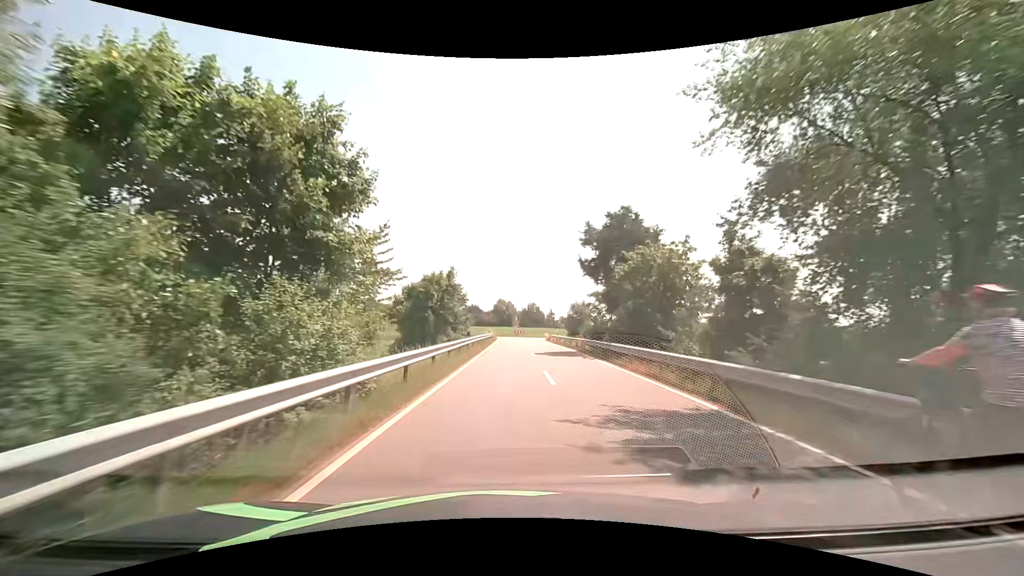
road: tertiary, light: Day
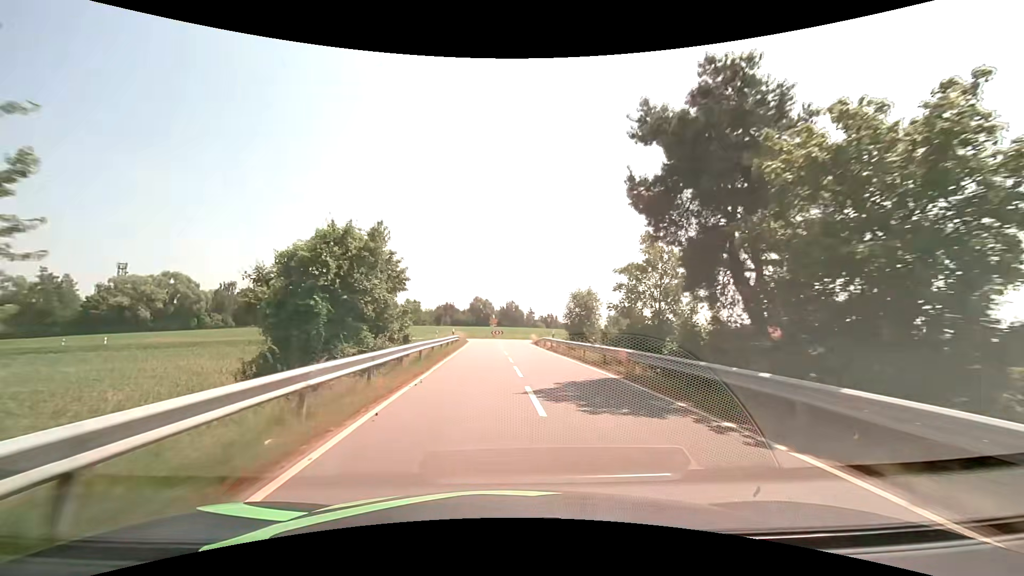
(+0.4, +16.3) m; +3°
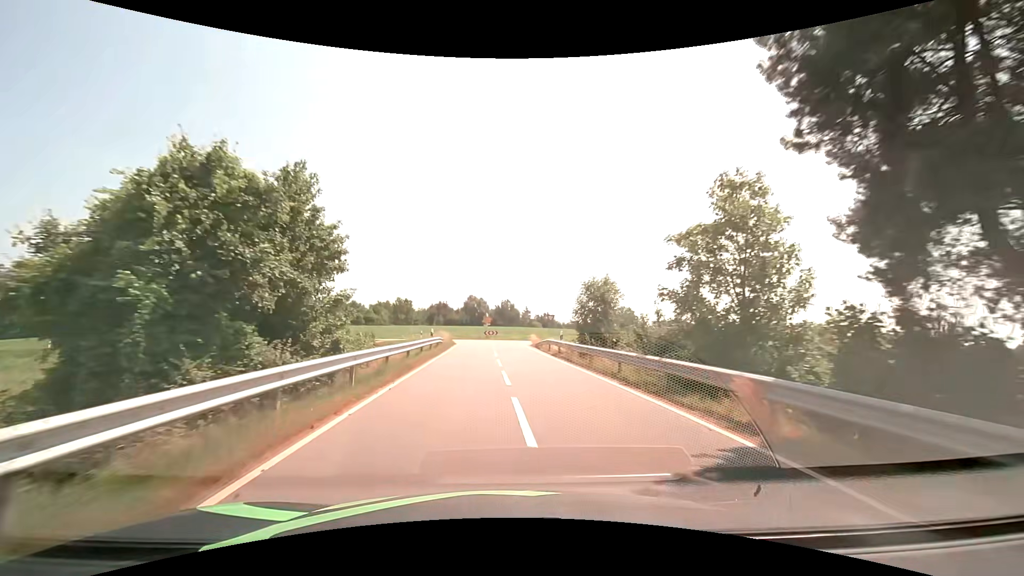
(0.0, +8.0) m; 0°
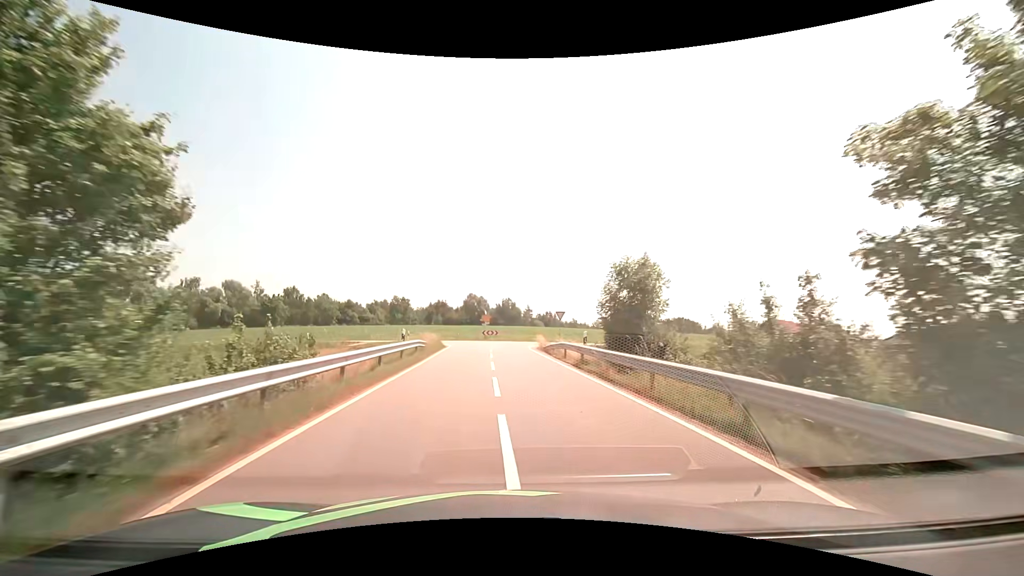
(0.0, +7.8) m; 0°
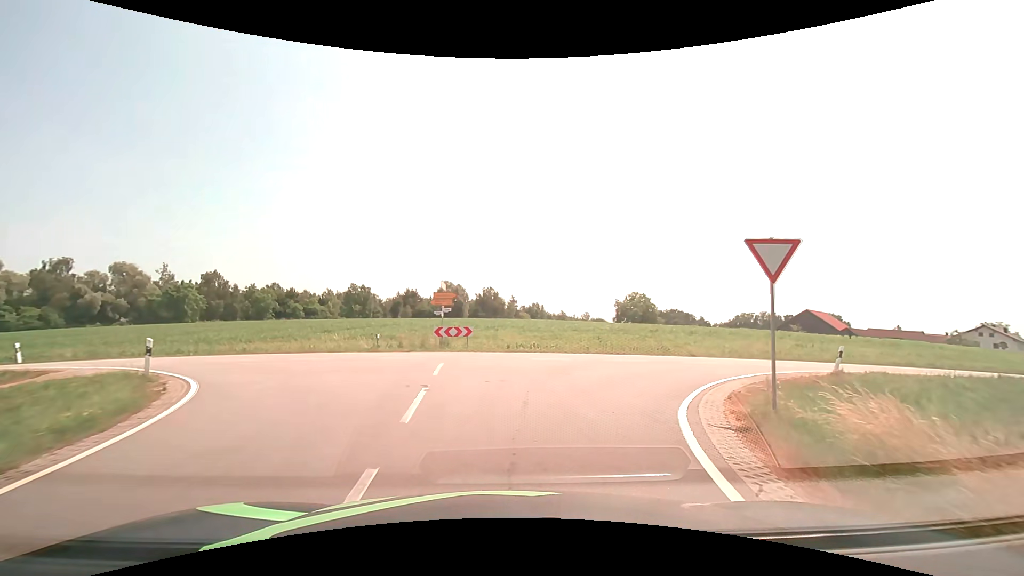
(-0.1, +32.7) m; +2°
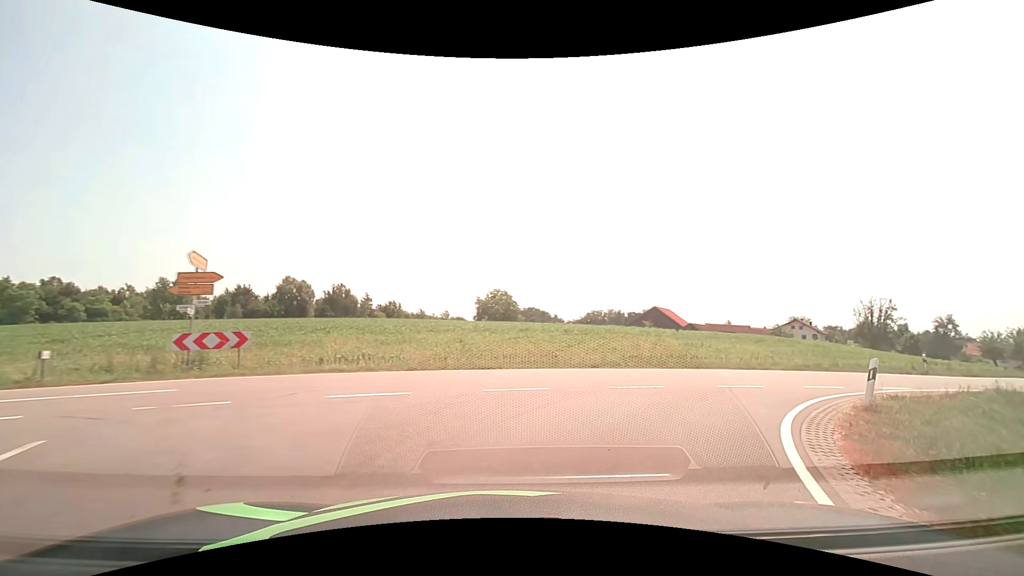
(+1.0, +9.1) m; +17°
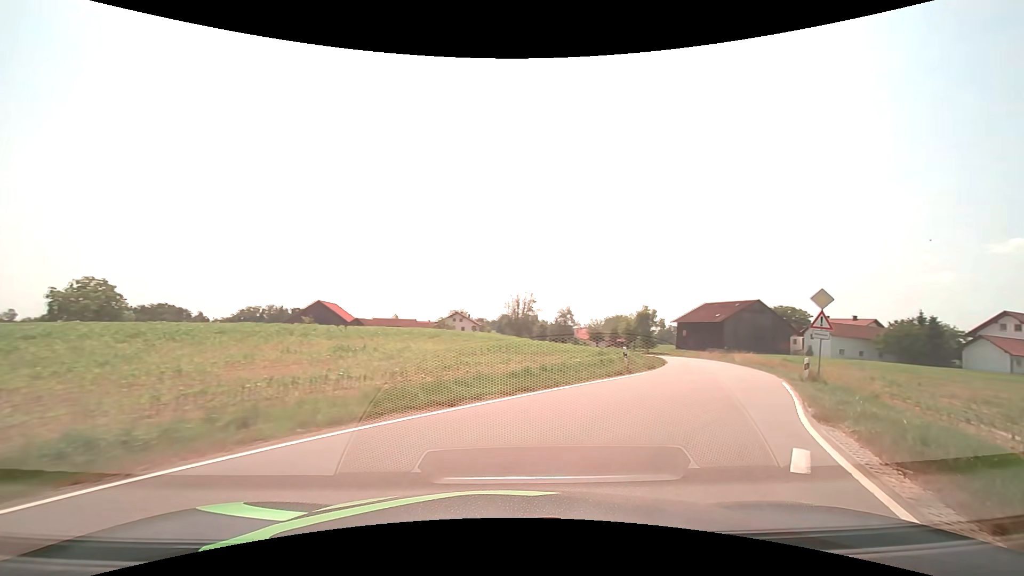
(+3.6, +12.4) m; +33°
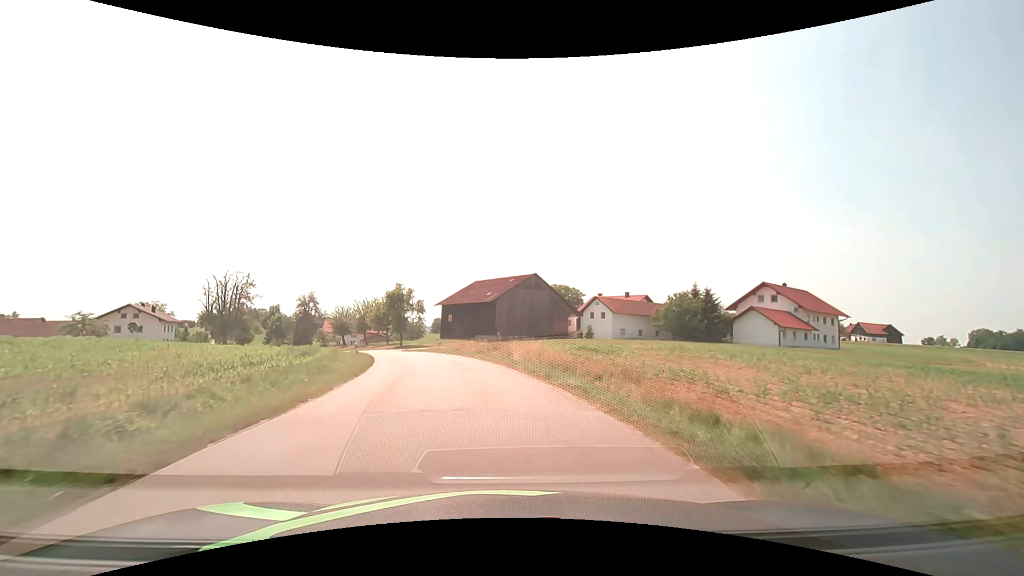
(+12.0, +25.1) m; +28°
(0, +10) (-2, +20) (-4, +30) (-6, +39) (-10, +49) (-14, +58) (-19, +67) (-24, +75) (-29, +84) (-35, +92) m
